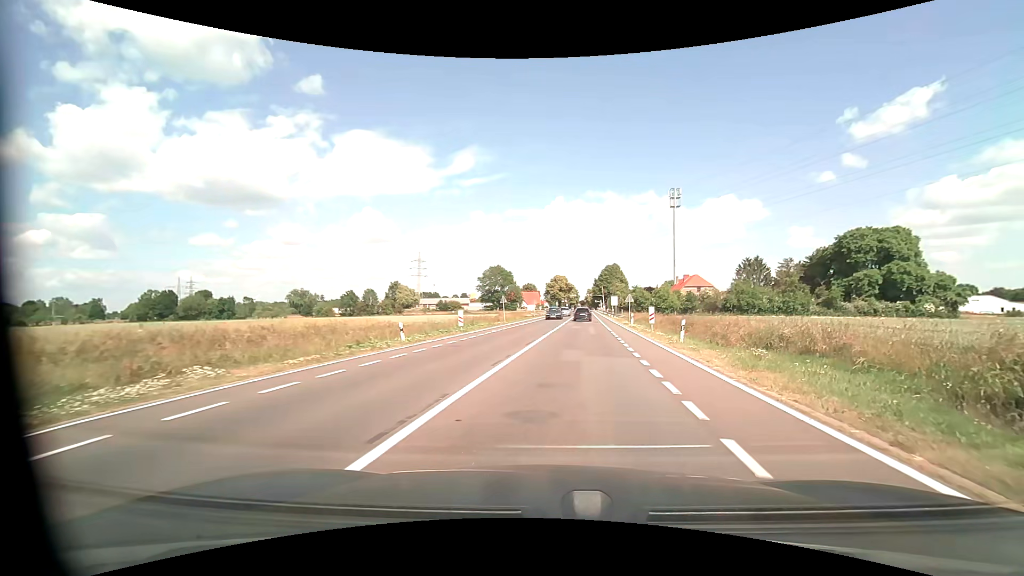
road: tertiary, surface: asphalt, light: Day
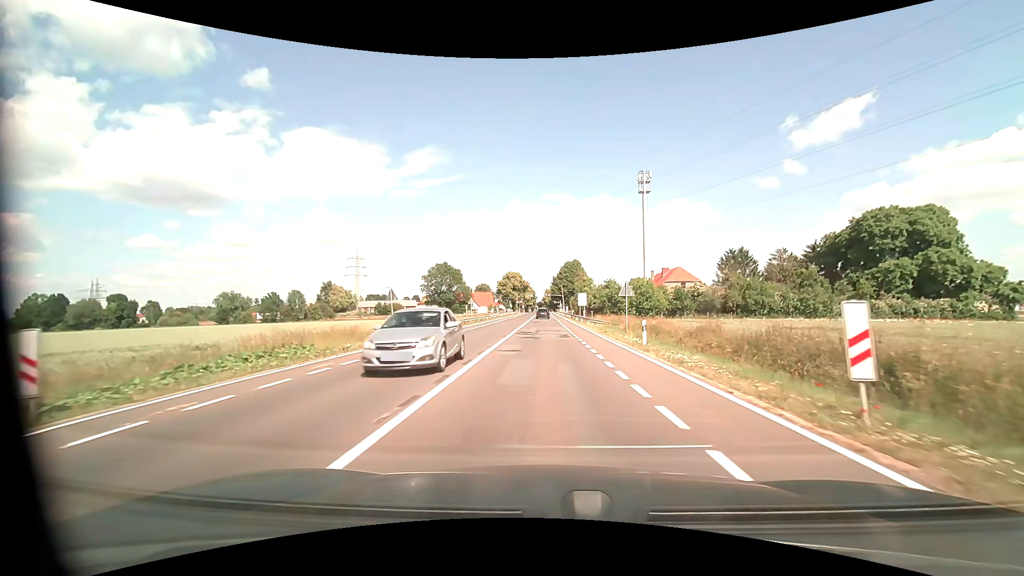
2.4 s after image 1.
(+1.7, +25.2) m; +4°
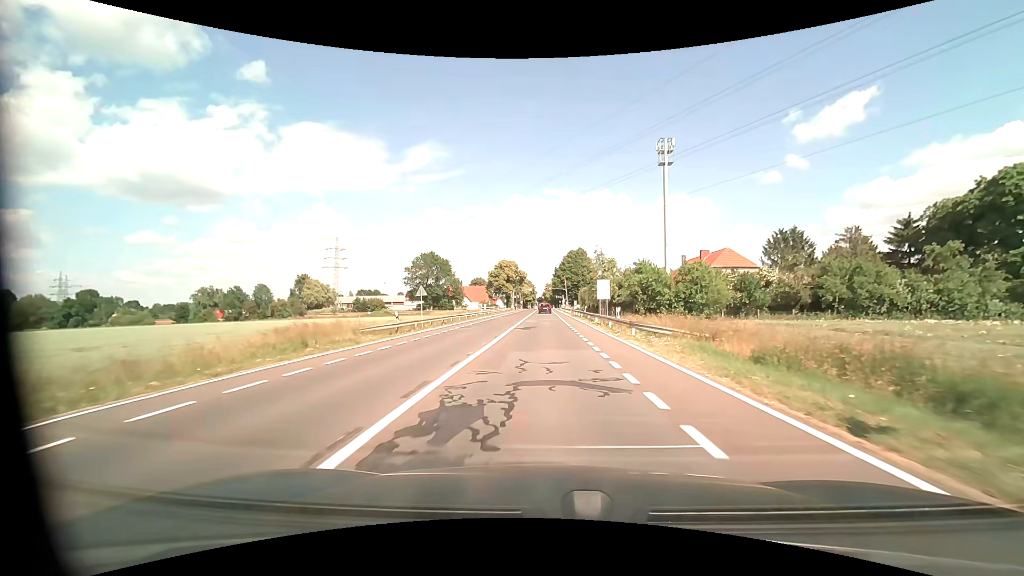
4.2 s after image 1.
(0.0, +23.3) m; 0°
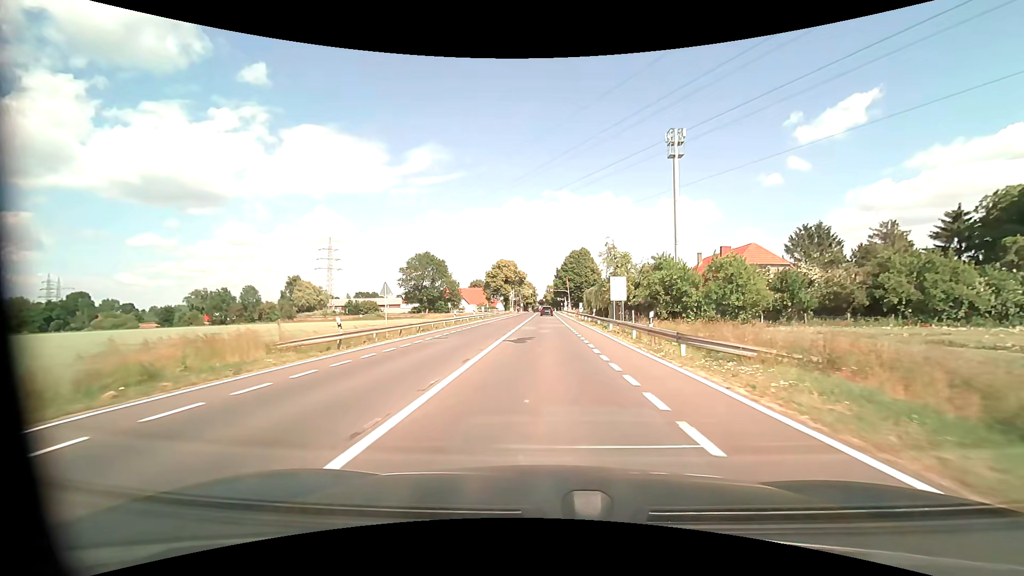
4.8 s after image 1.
(0.0, +7.8) m; 0°
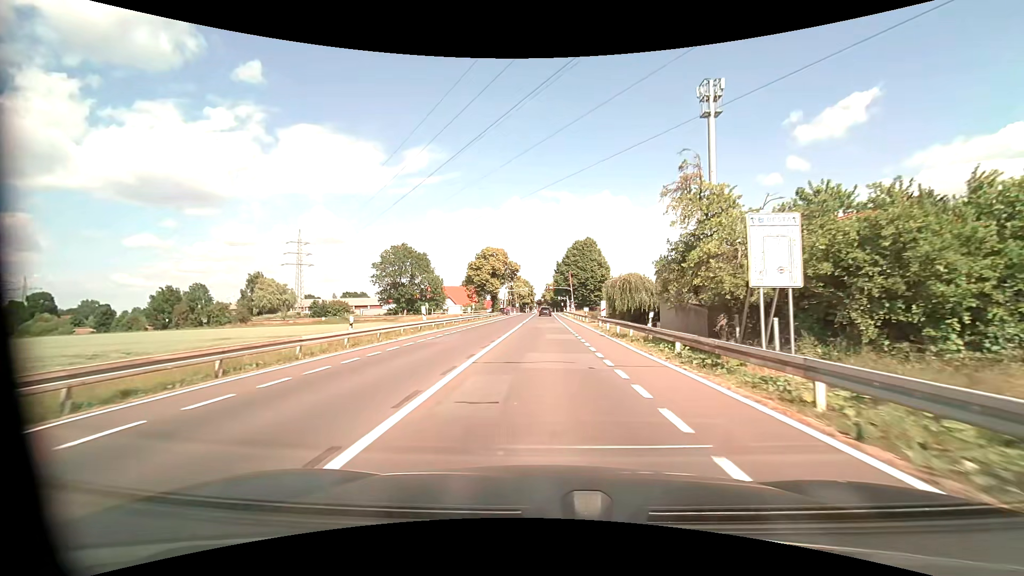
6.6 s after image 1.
(0.0, +23.3) m; 0°
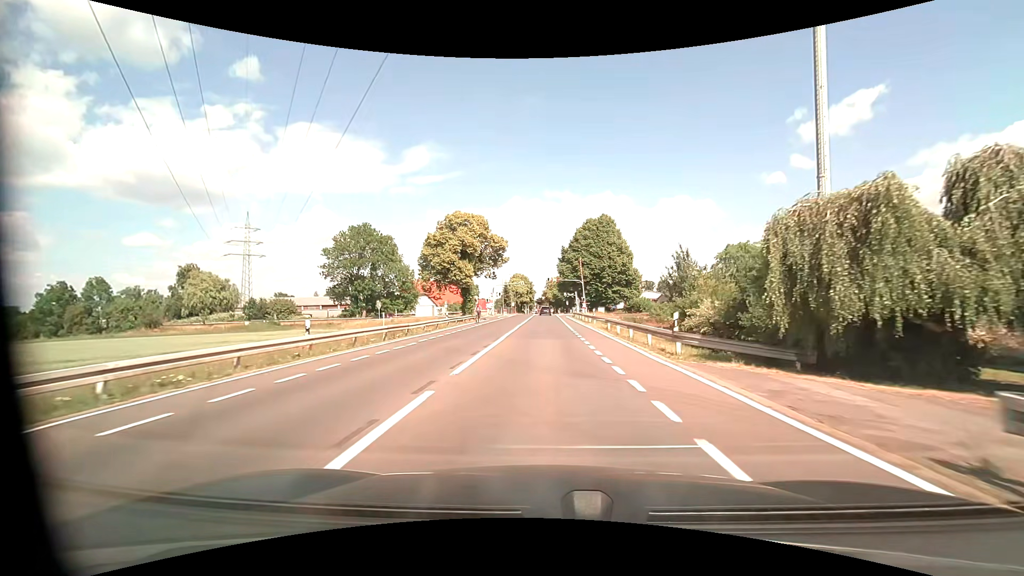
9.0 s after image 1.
(-0.1, +31.5) m; 0°
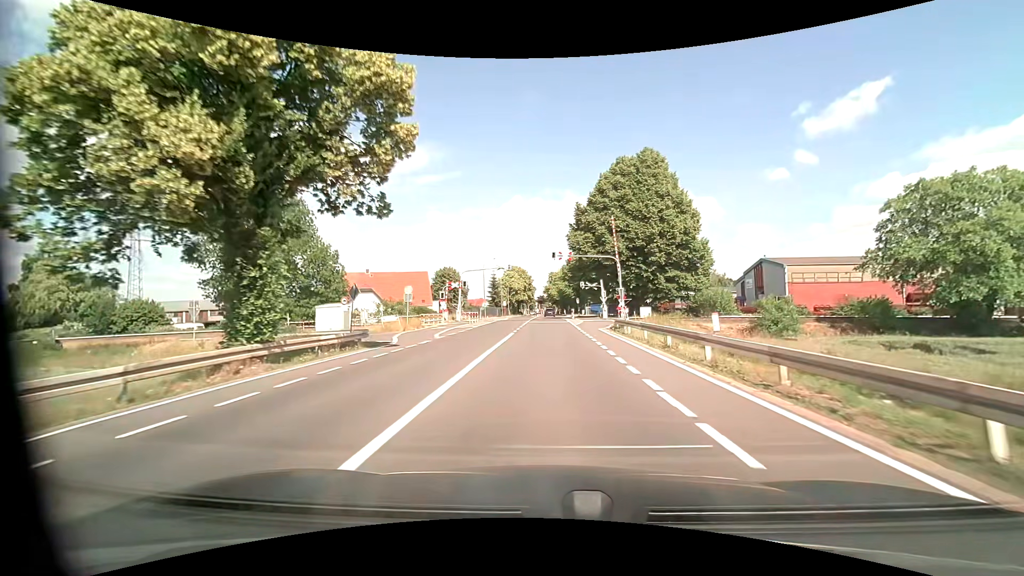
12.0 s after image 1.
(-0.2, +40.0) m; -1°
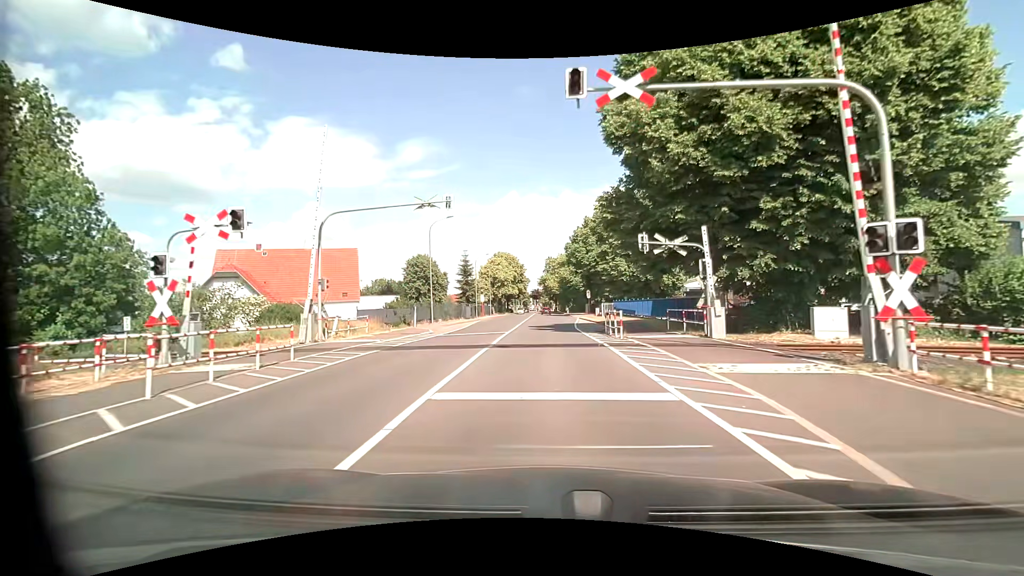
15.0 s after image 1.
(+0.2, +35.0) m; +1°
(0, +10) (0, +20) (0, +30) (0, +40) (0, +50) (0, +60) (0, +70) (0, +80) (0, +90) (0, +100) m
